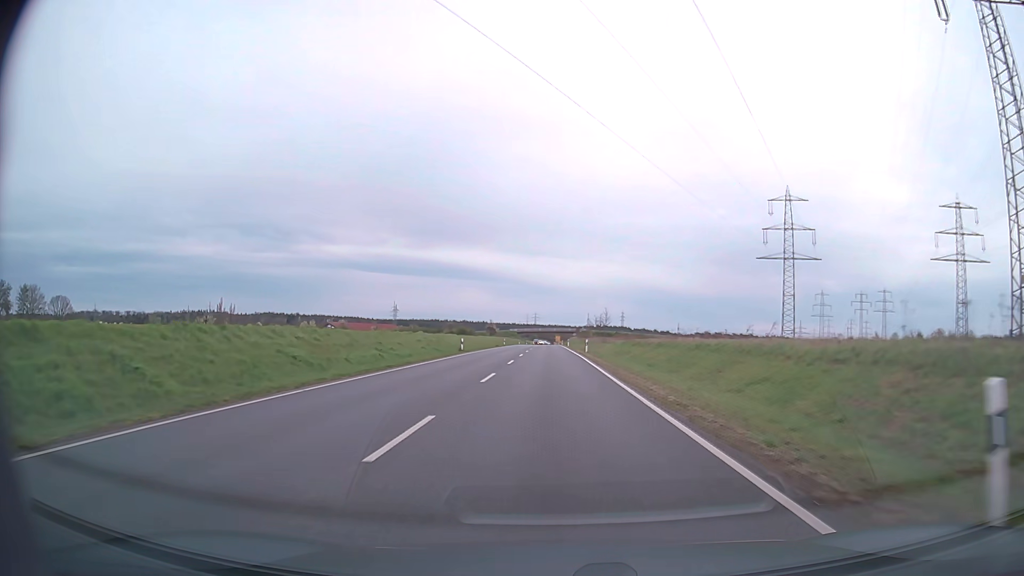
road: primary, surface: asphalt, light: Day
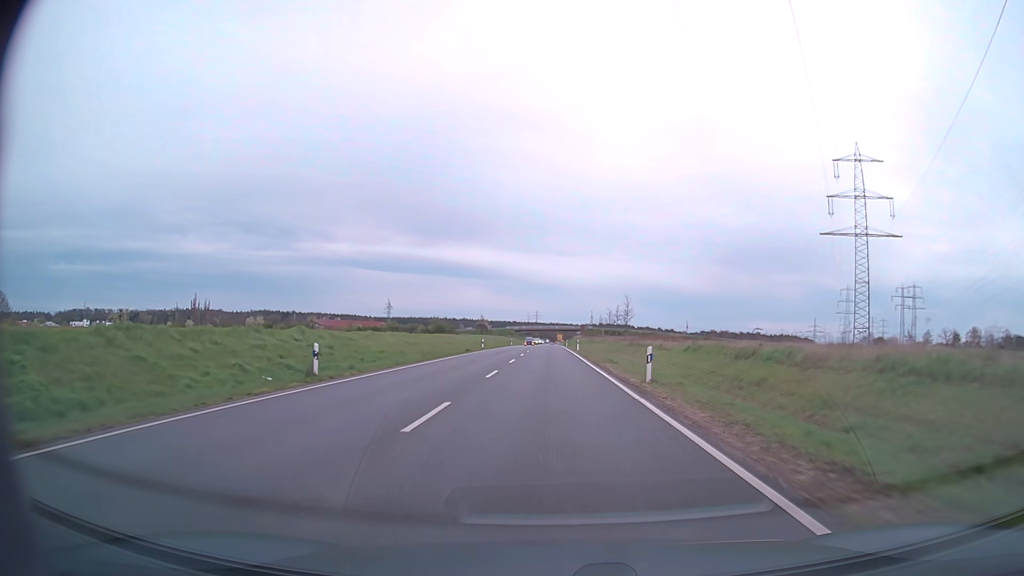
(-0.1, +33.8) m; 0°
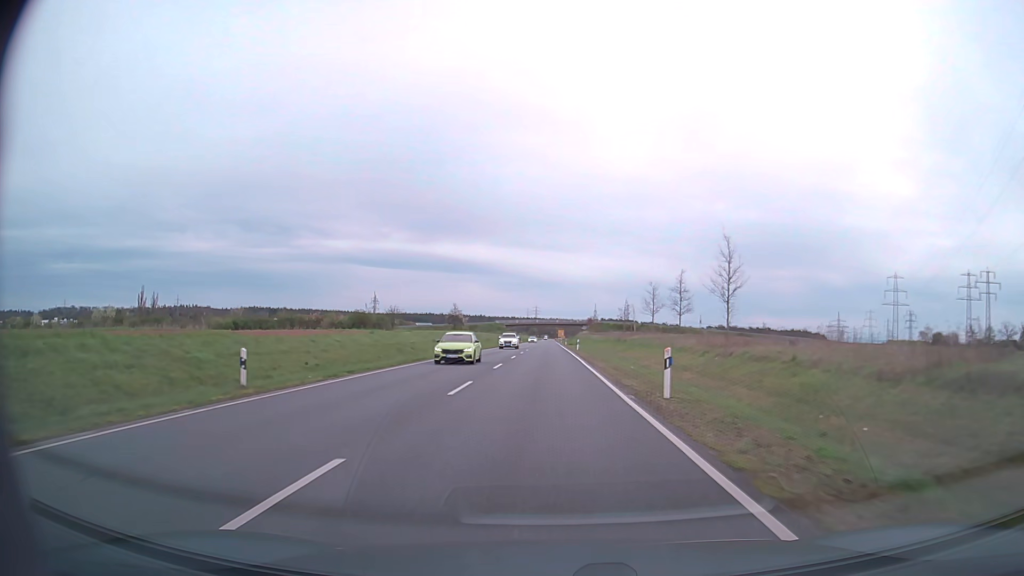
(+0.1, +54.5) m; 0°
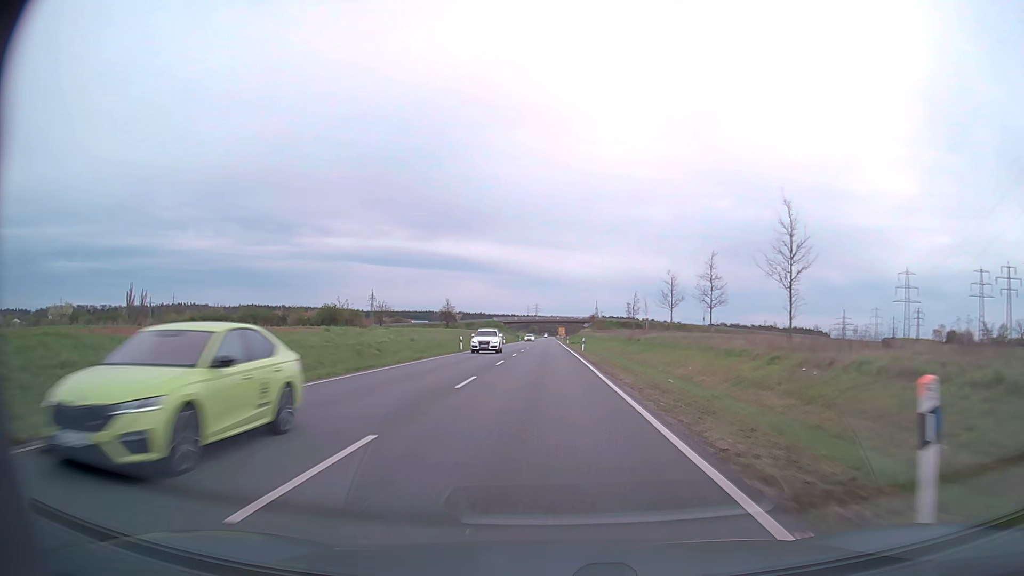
(0.0, +10.6) m; 0°
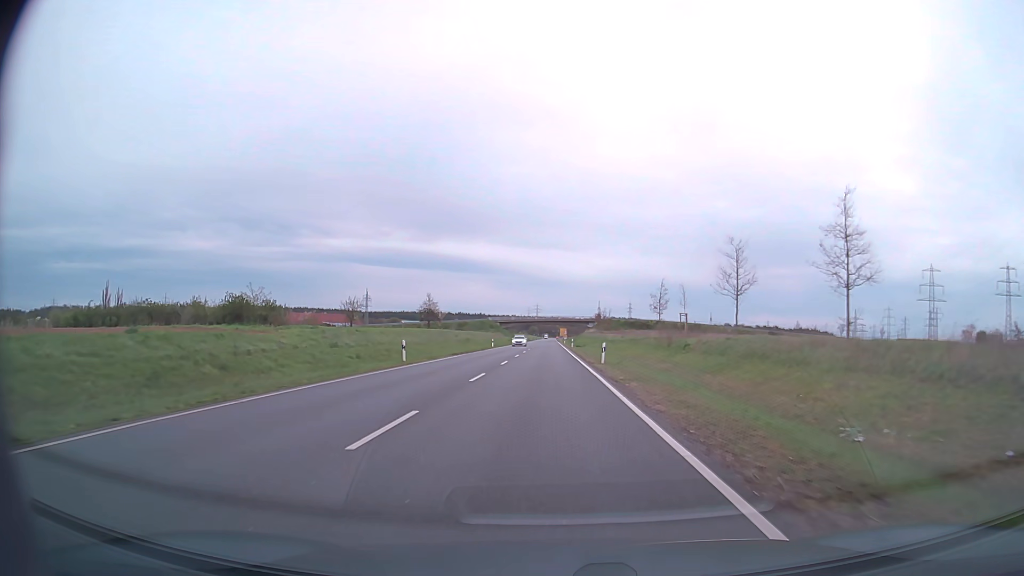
(0.0, +21.1) m; 0°
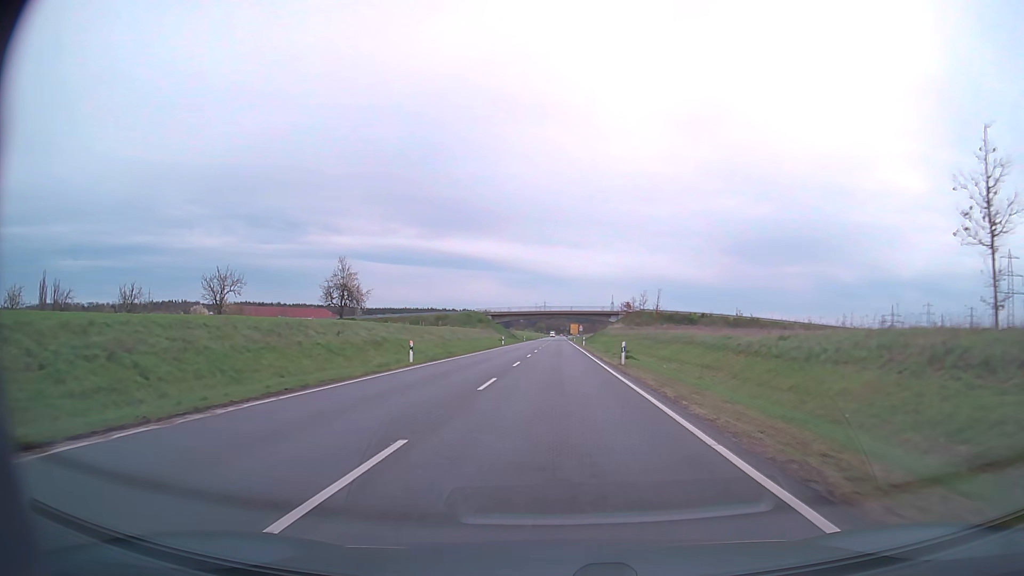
(-0.6, +51.7) m; -1°
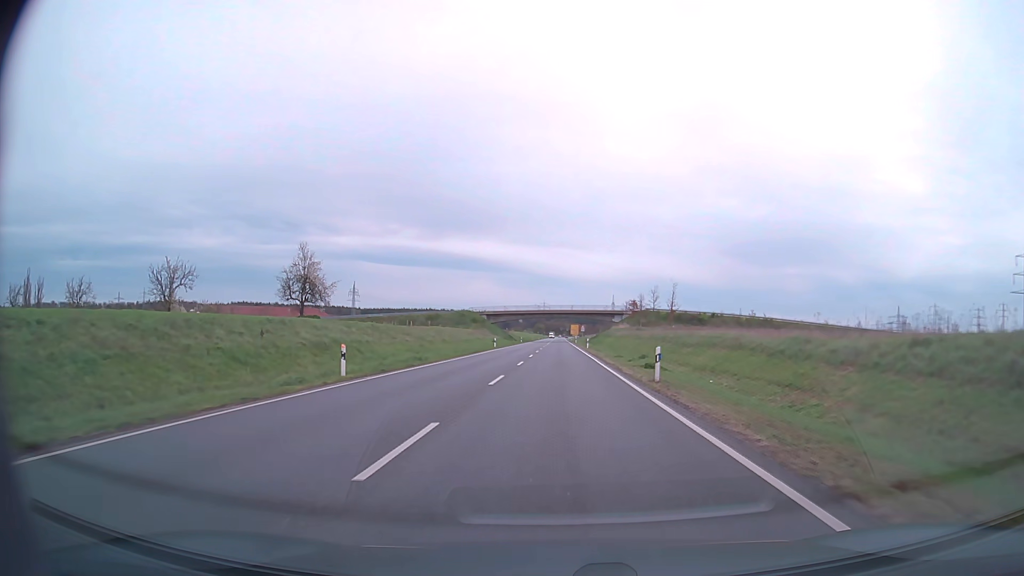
(0.0, +10.3) m; 0°
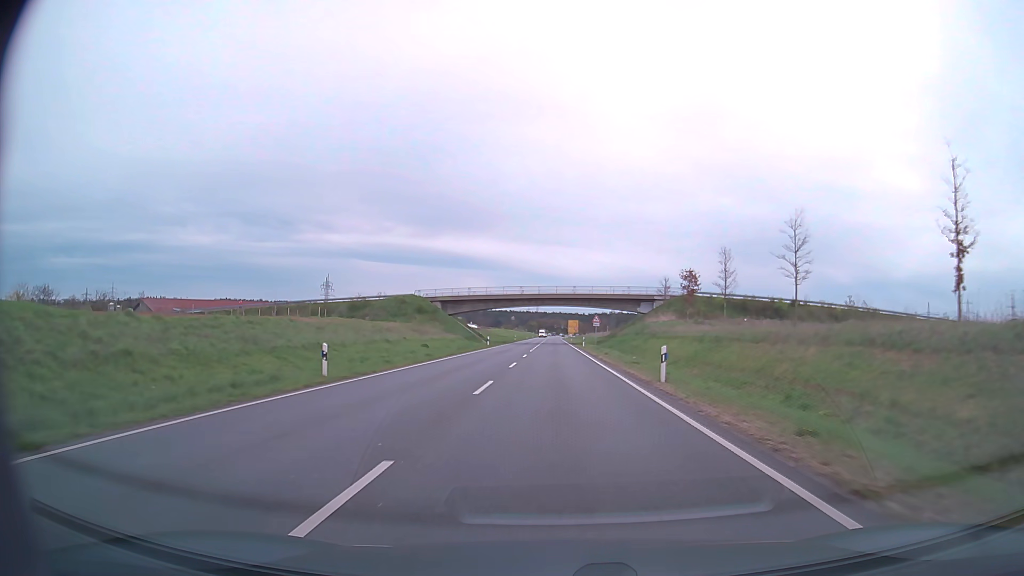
(+0.3, +51.5) m; +1°
(0, +10) (0, +20) (0, +30) (0, +40) (0, +50) (0, +60) (0, +70) (0, +80) (0, +90) (0, +100) m
